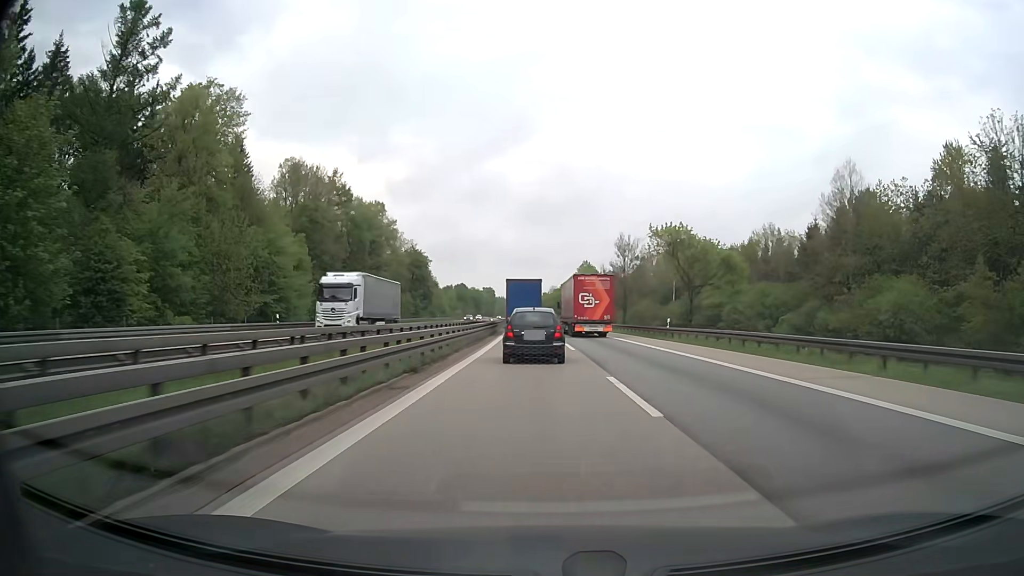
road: motorway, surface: asphalt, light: Day
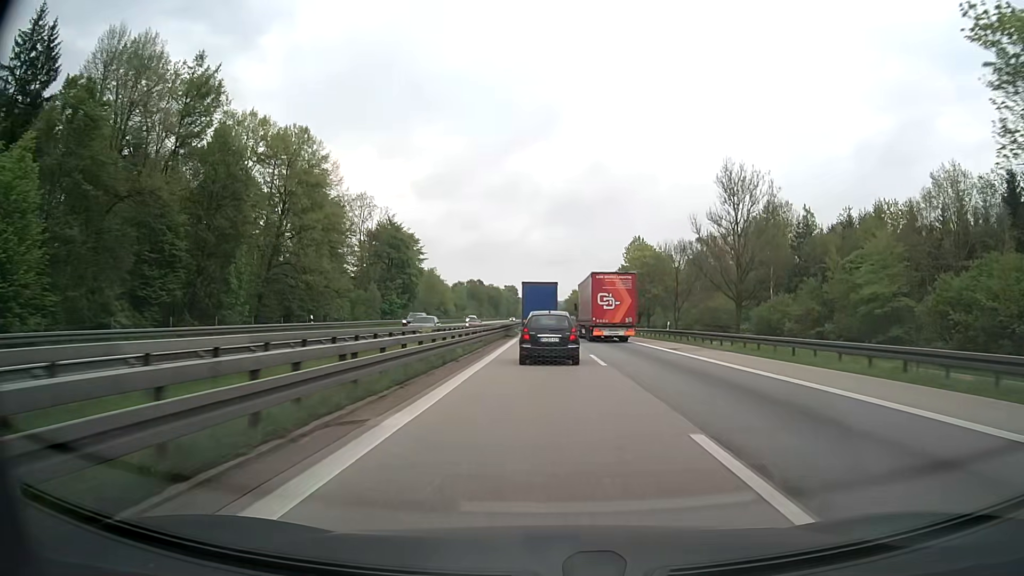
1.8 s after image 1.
(-1.2, +44.4) m; -3°
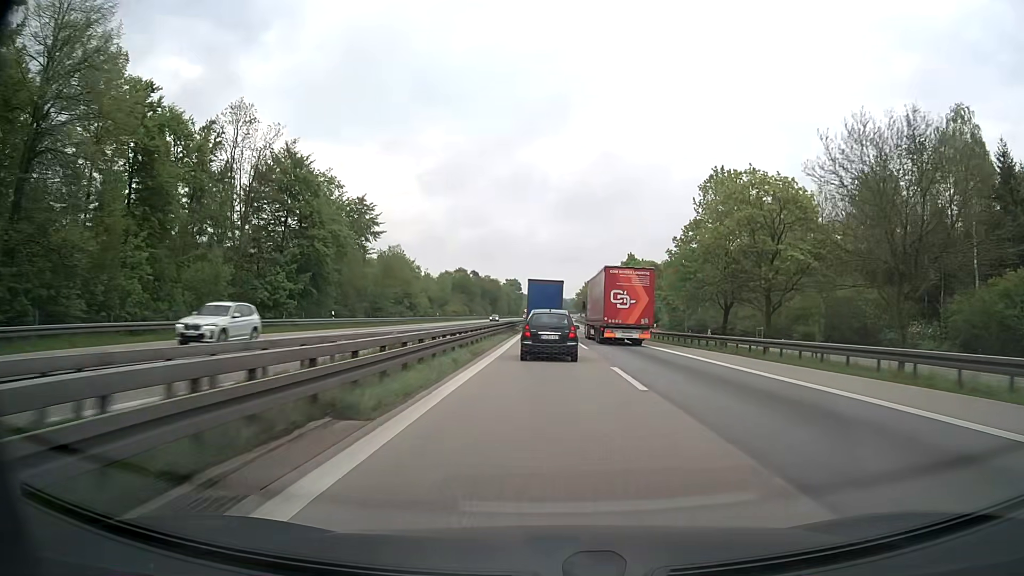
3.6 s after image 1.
(-0.3, +44.5) m; 0°
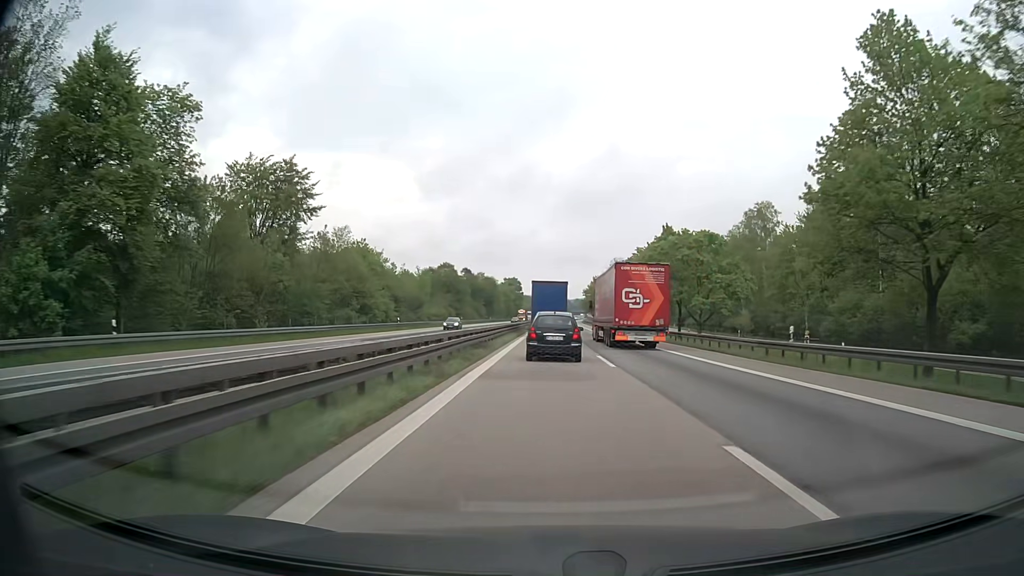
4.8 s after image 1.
(-0.1, +30.0) m; 0°
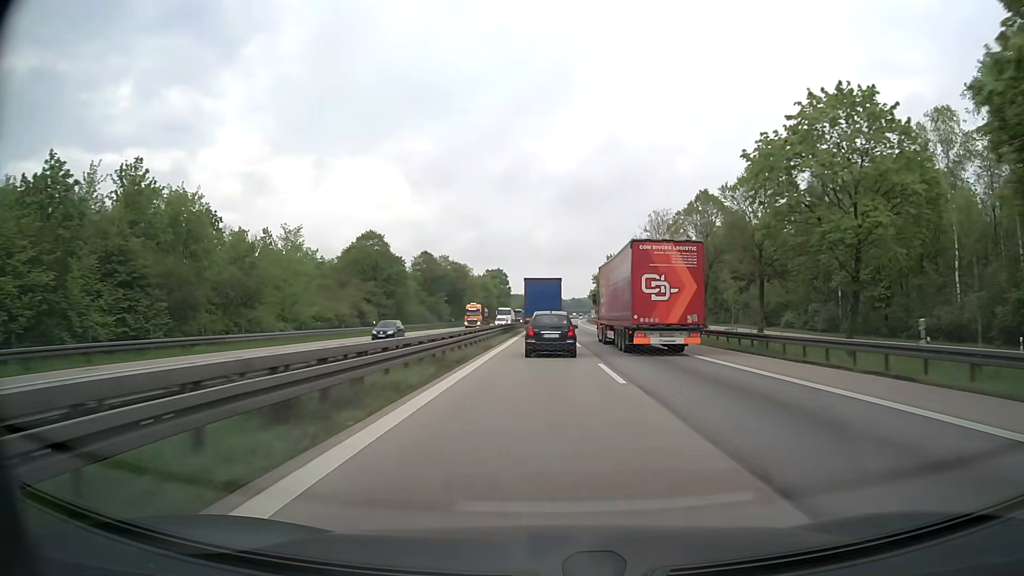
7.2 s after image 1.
(+0.2, +61.4) m; 0°
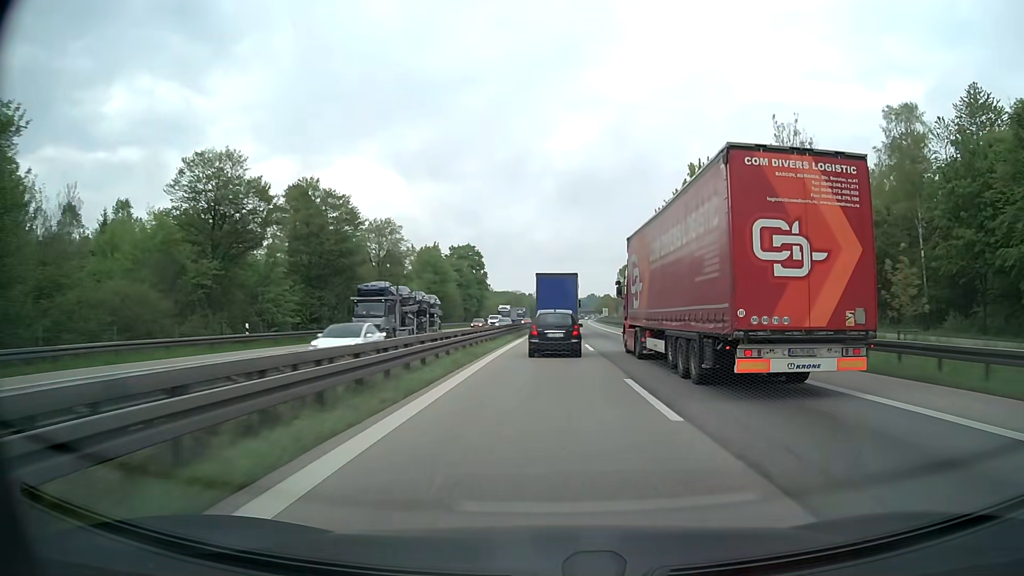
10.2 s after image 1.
(+0.1, +78.9) m; 0°
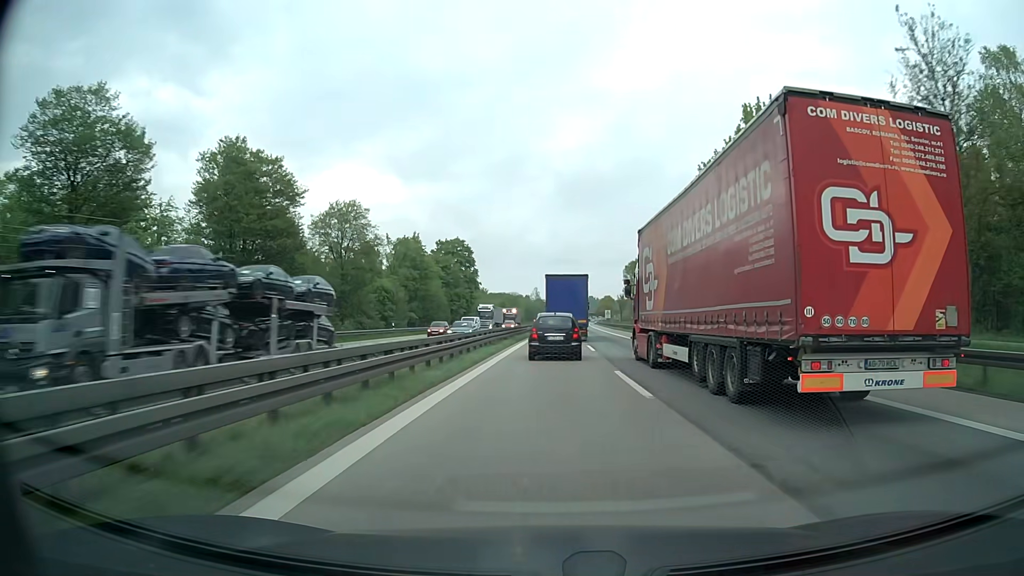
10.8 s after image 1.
(0.0, +15.8) m; 0°
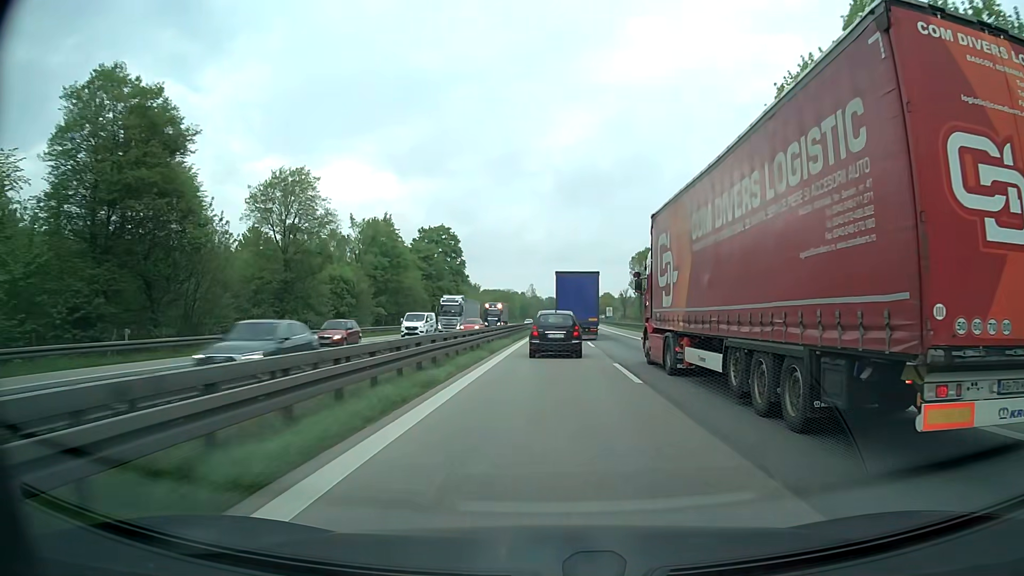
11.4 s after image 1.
(+0.1, +15.8) m; 0°
(0, +10) (0, +20) (0, +30) (0, +40) (+1, +50) (+1, +60) (+1, +70) (+1, +80) (+2, +90) (+2, +100) m
